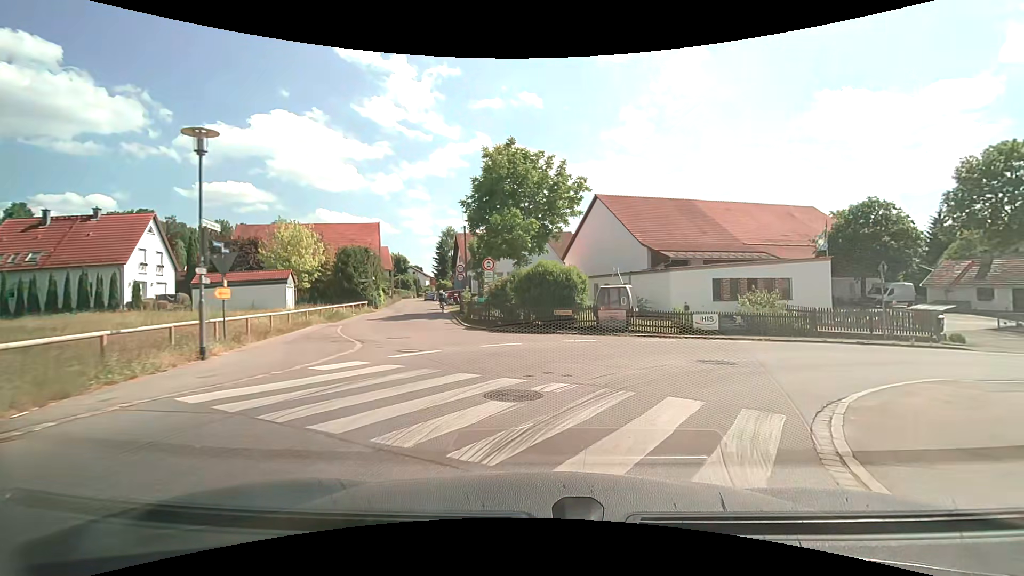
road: tertiary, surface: asphalt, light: Day
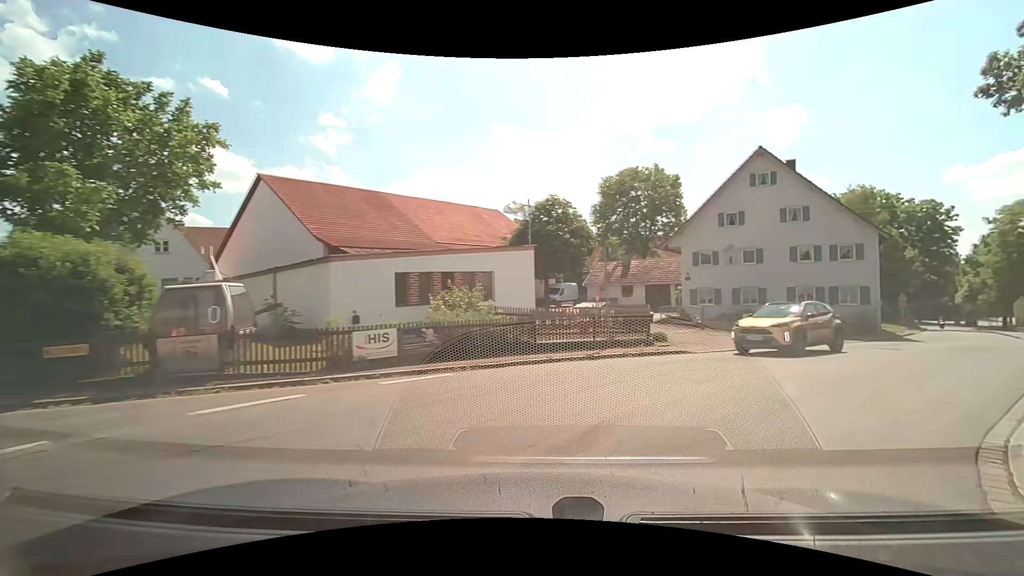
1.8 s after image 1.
(+2.5, +9.7) m; +32°
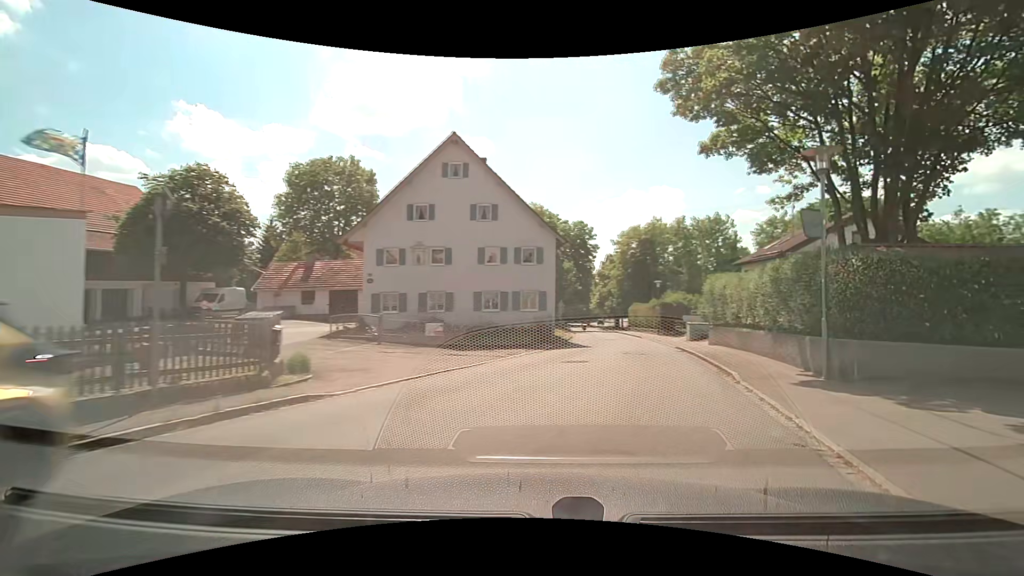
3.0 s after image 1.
(+1.9, +6.6) m; +33°
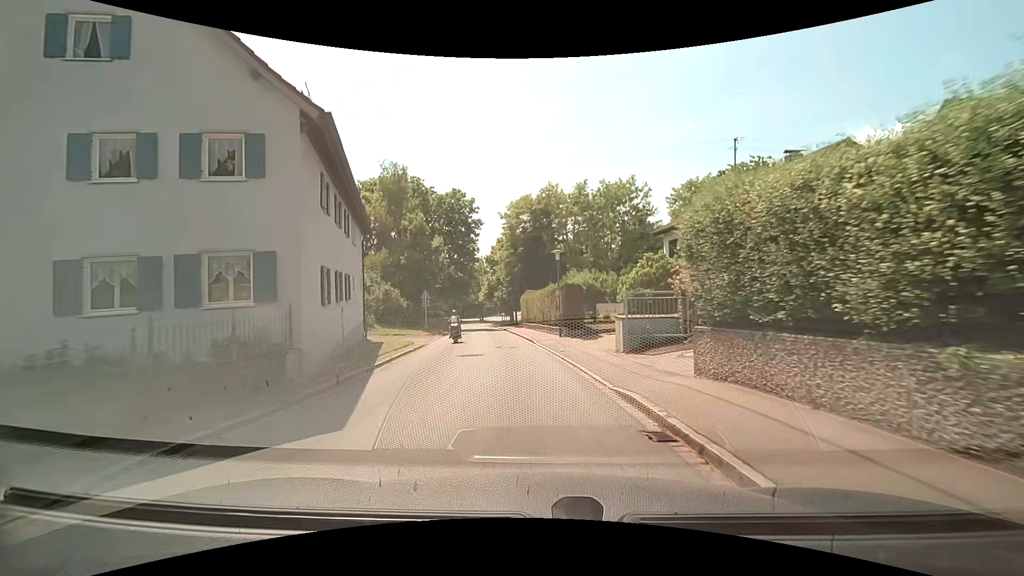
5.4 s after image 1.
(+3.8, +16.8) m; +13°
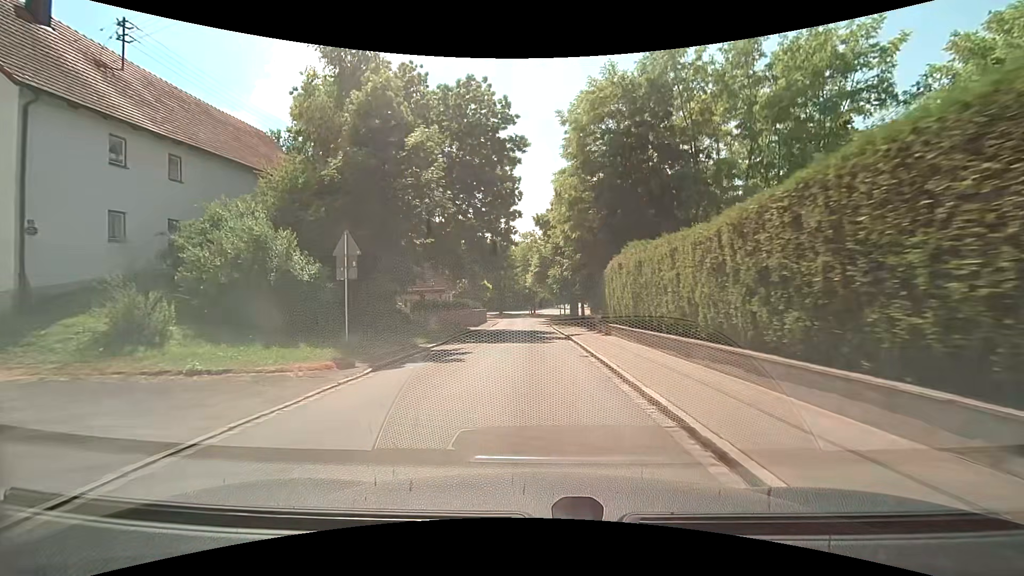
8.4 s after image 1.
(-2.0, +27.3) m; -7°
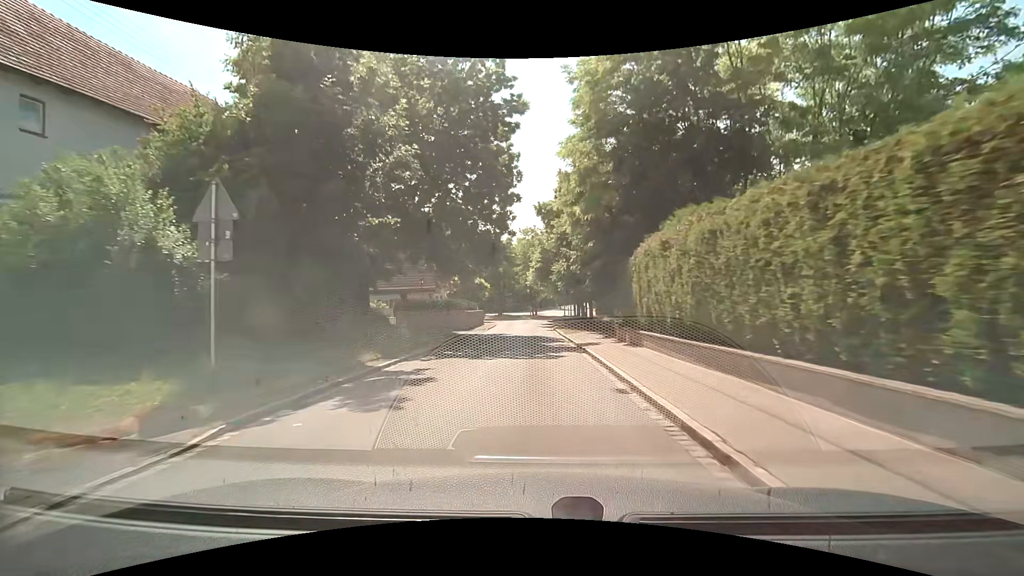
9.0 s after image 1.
(0.0, +6.0) m; 0°
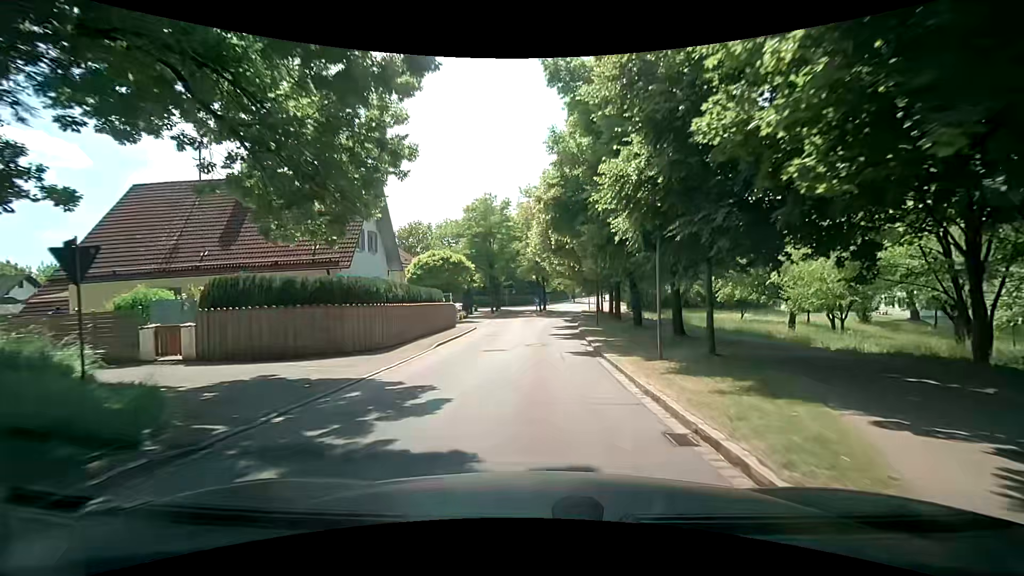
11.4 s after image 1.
(-0.1, +24.7) m; -1°
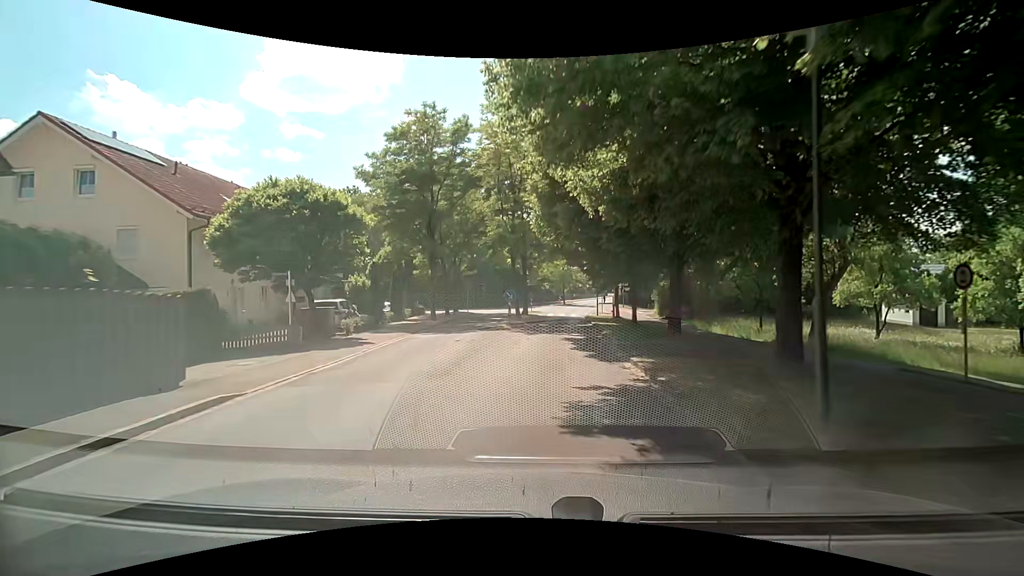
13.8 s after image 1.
(+0.2, +25.8) m; +2°
(0, +10) (+1, +20) (+1, +30) (+2, +40) (+3, +50) (+4, +60) (+6, +70) (+8, +80) (+9, +89) (+11, +99) m
